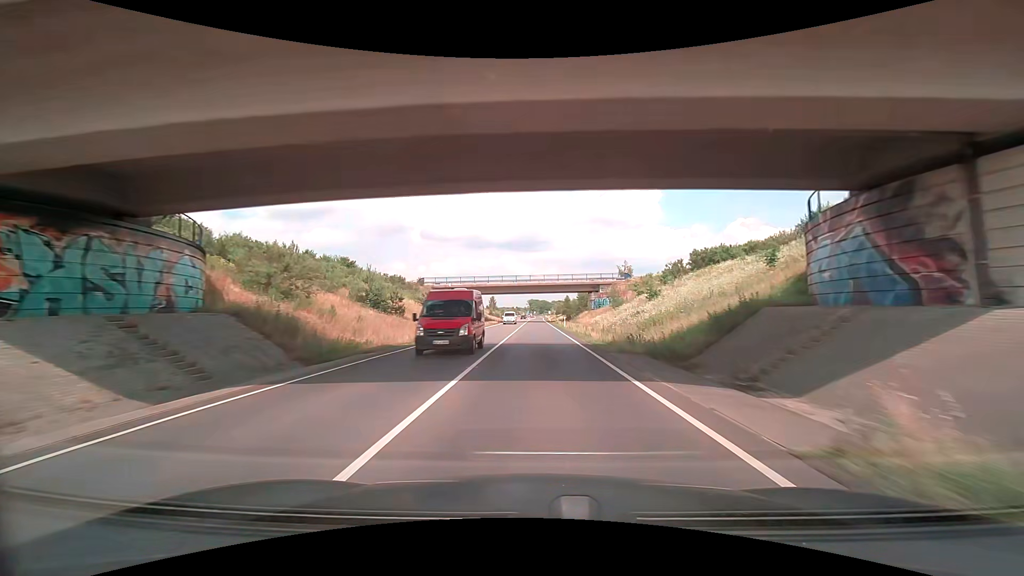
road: trunk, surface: asphalt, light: Day
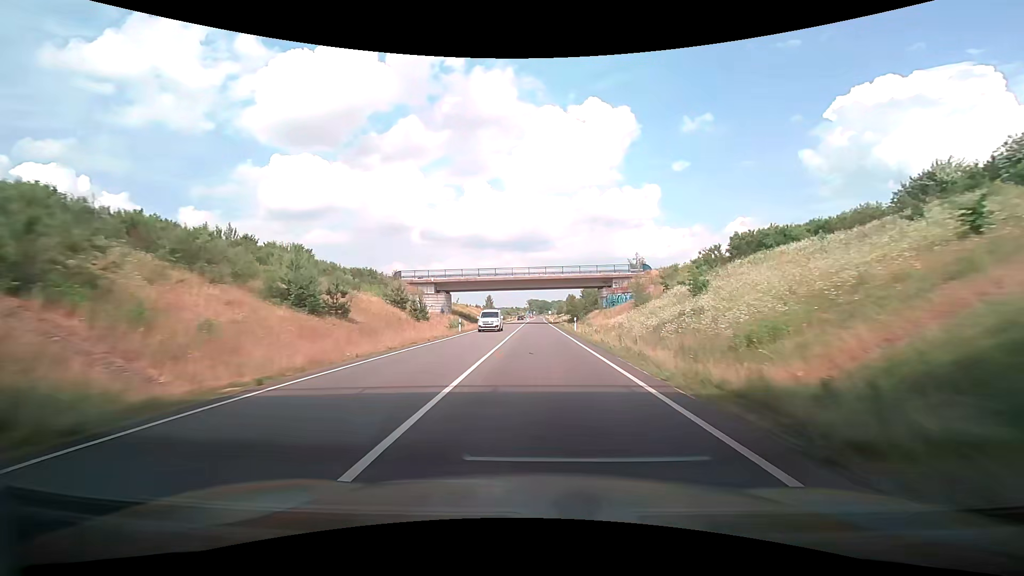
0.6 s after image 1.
(0.0, +14.4) m; 0°
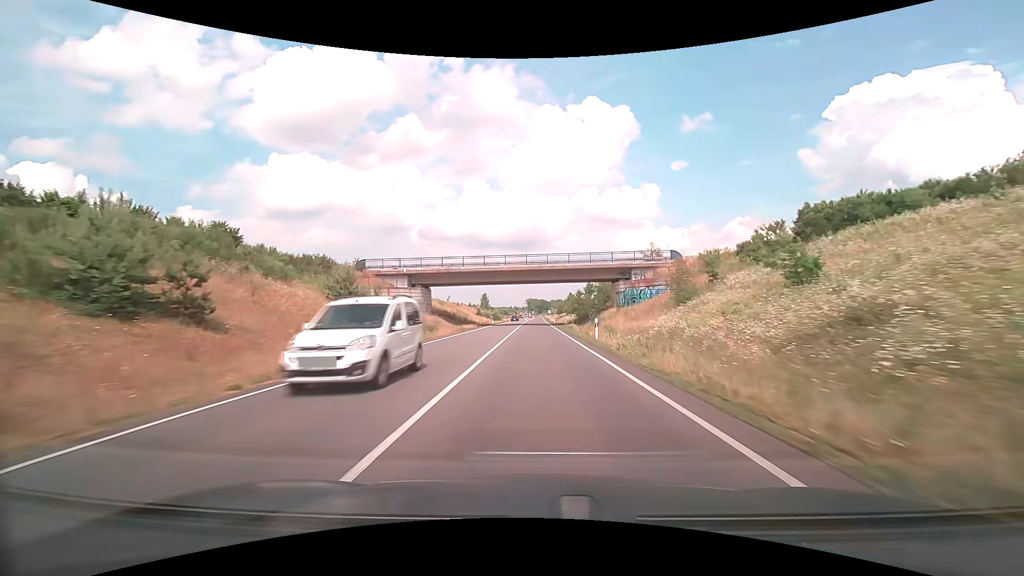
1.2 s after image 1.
(+0.1, +14.5) m; +1°
(0, +10) (0, +20) (0, +30) (0, +40) (0, +50) (0, +60) (0, +70) (0, +80) (0, +90) (0, +100) m
